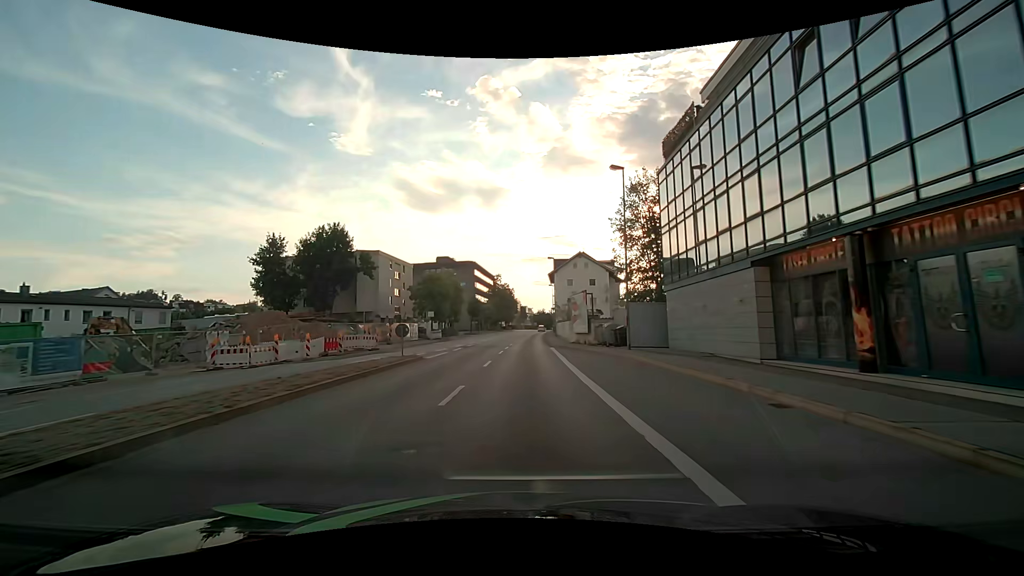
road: primary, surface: asphalt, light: Day
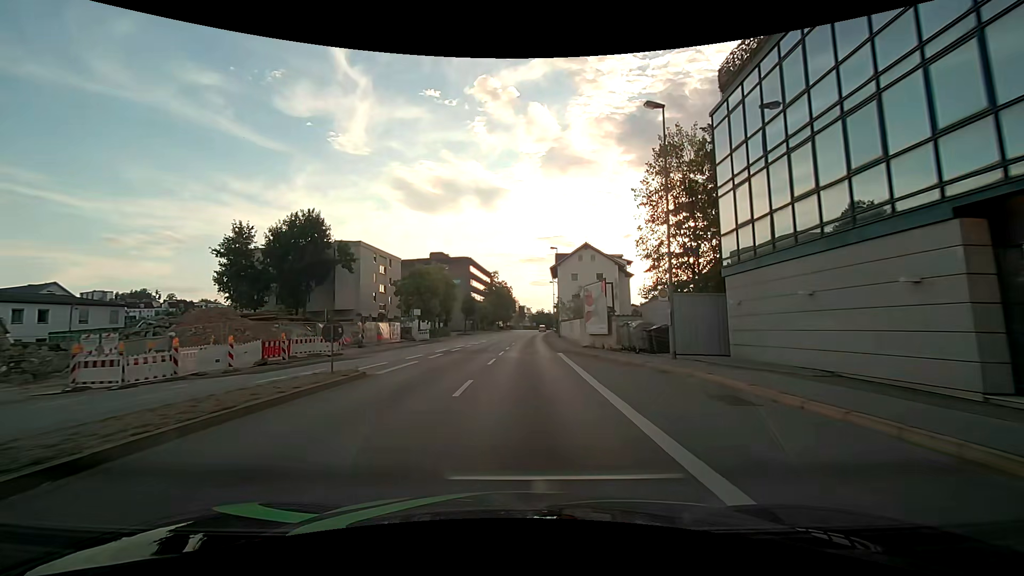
(0.0, +7.9) m; 0°
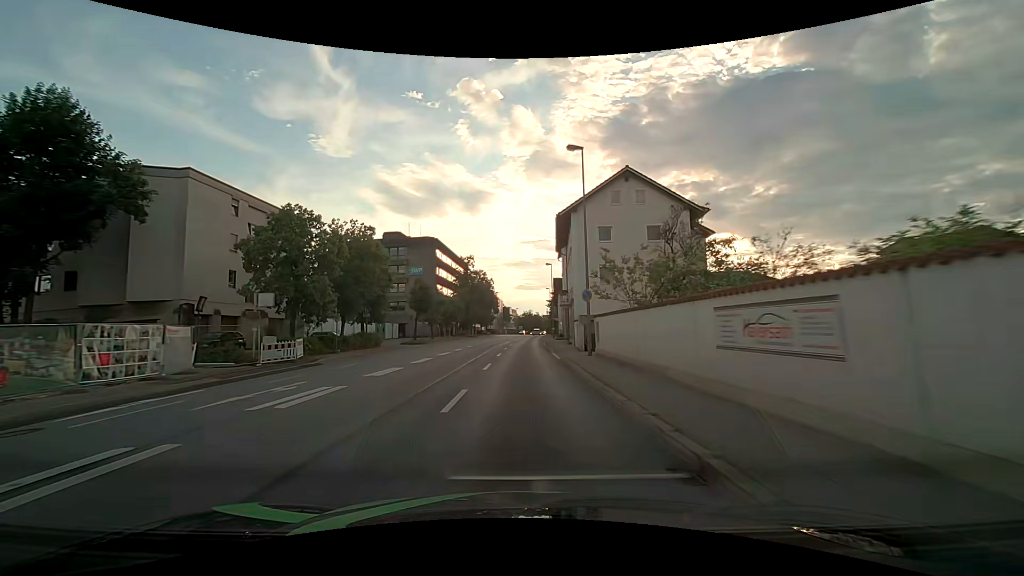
(+0.5, +32.0) m; +2°
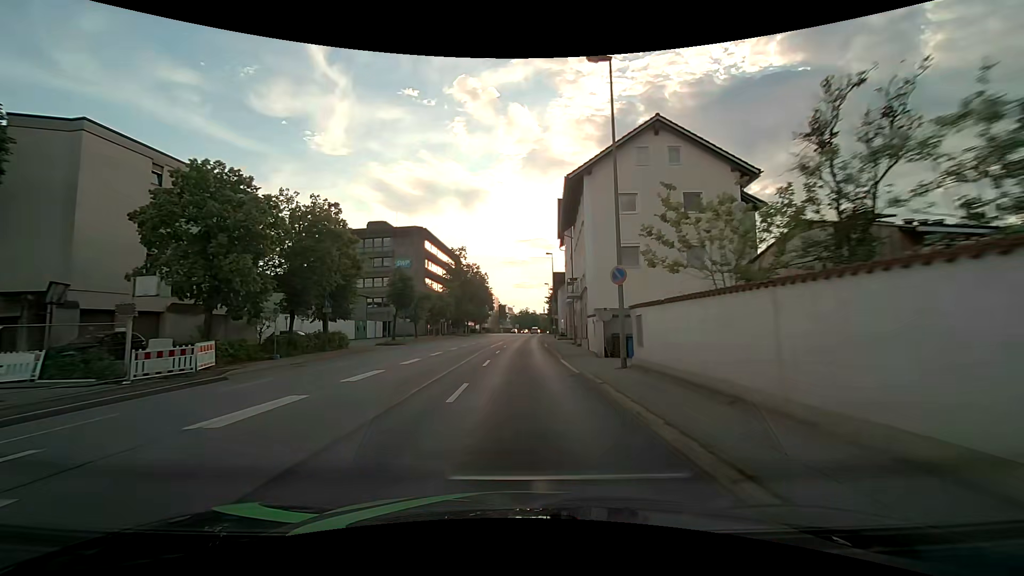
(0.0, +8.1) m; 0°
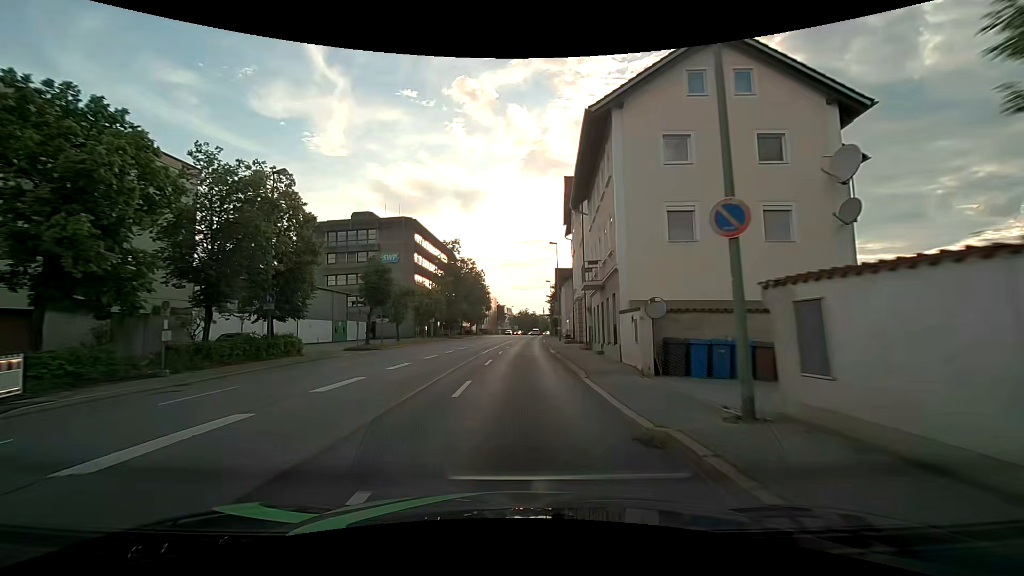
(0.0, +8.1) m; 0°
(0, +10) (0, +20) (0, +30) (0, +40) (+1, +50) (+1, +60) (+2, +70) (+2, +80) (+3, +90) (+3, +100) m
